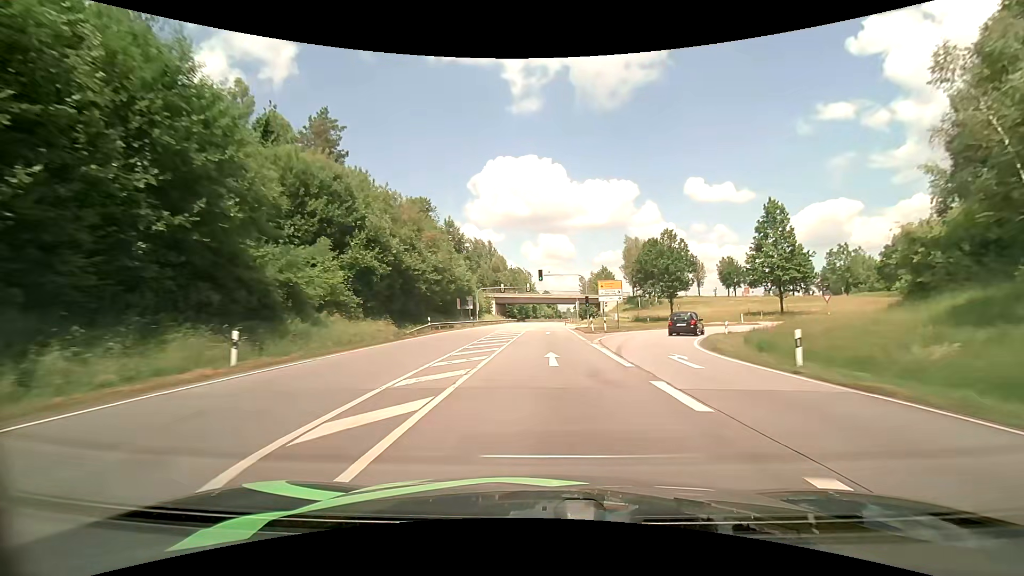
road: primary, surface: asphalt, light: Day
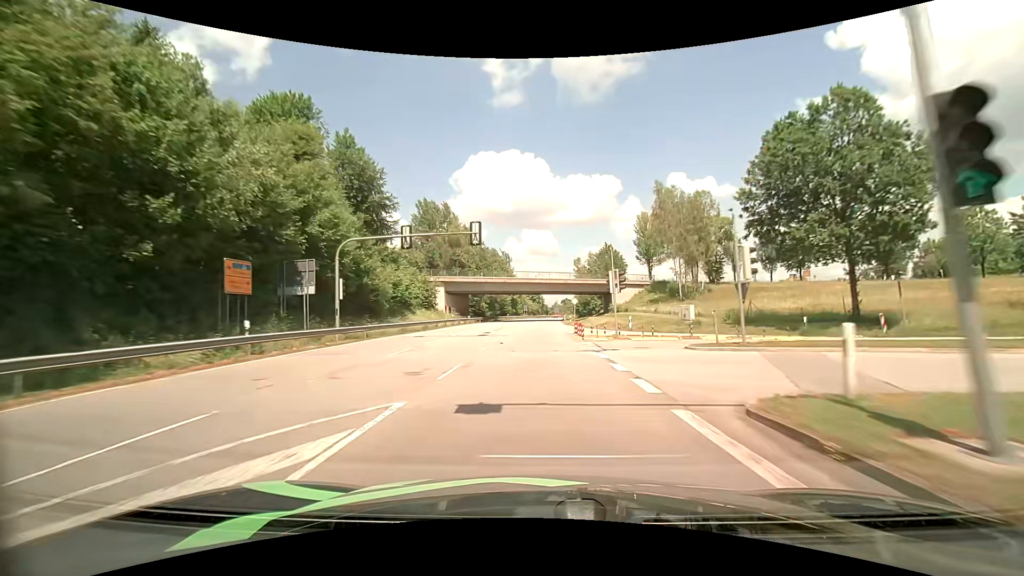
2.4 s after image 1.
(+0.9, +48.0) m; +2°
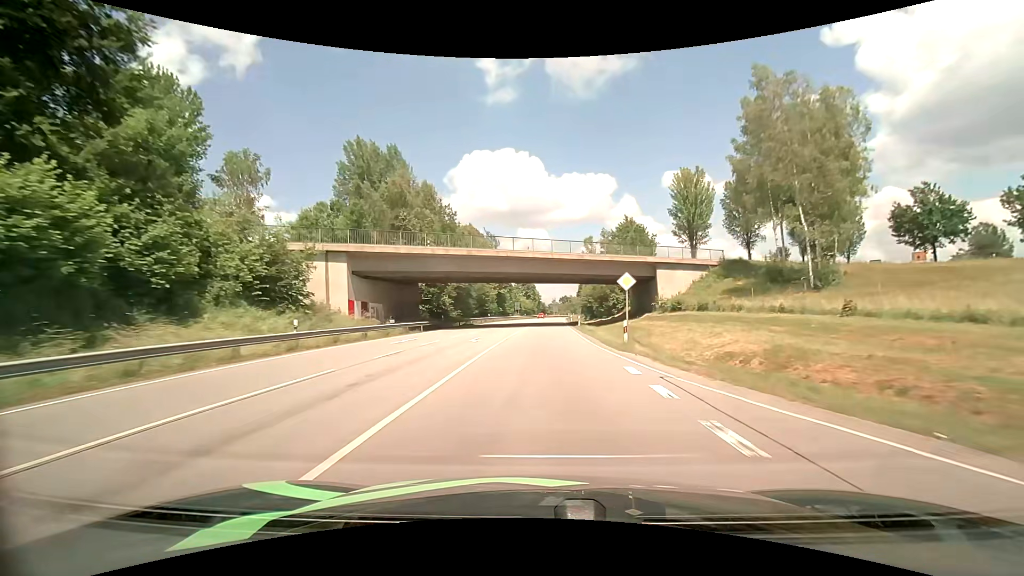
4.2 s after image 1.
(+0.2, +36.8) m; 0°
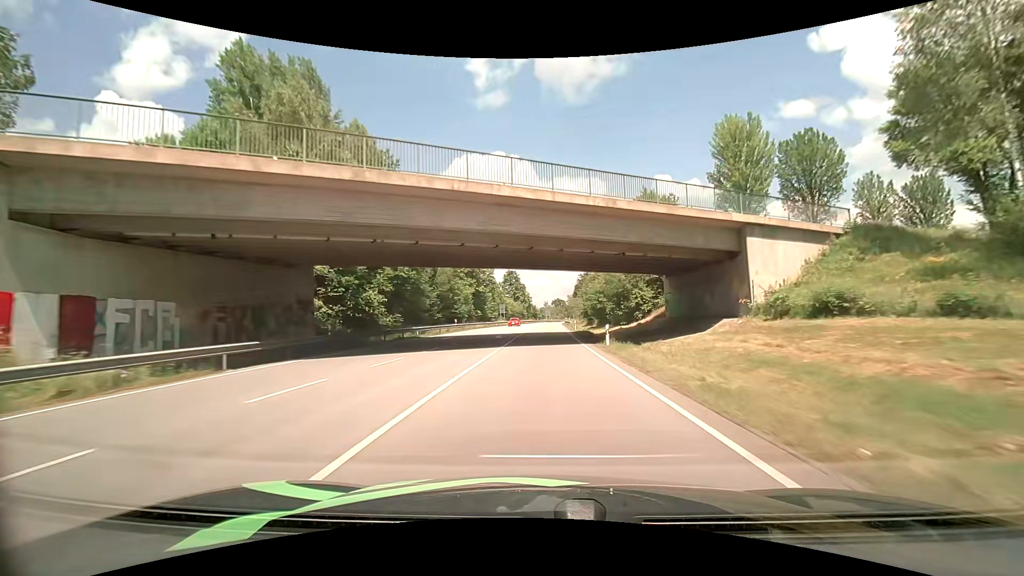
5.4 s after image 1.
(+0.2, +25.0) m; +1°
